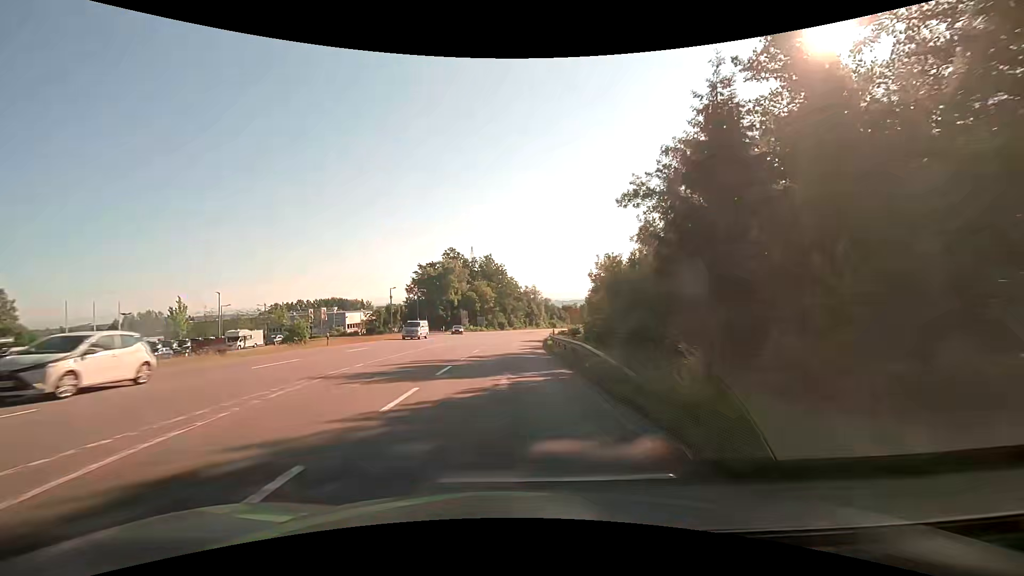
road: secondary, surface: asphalt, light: Day
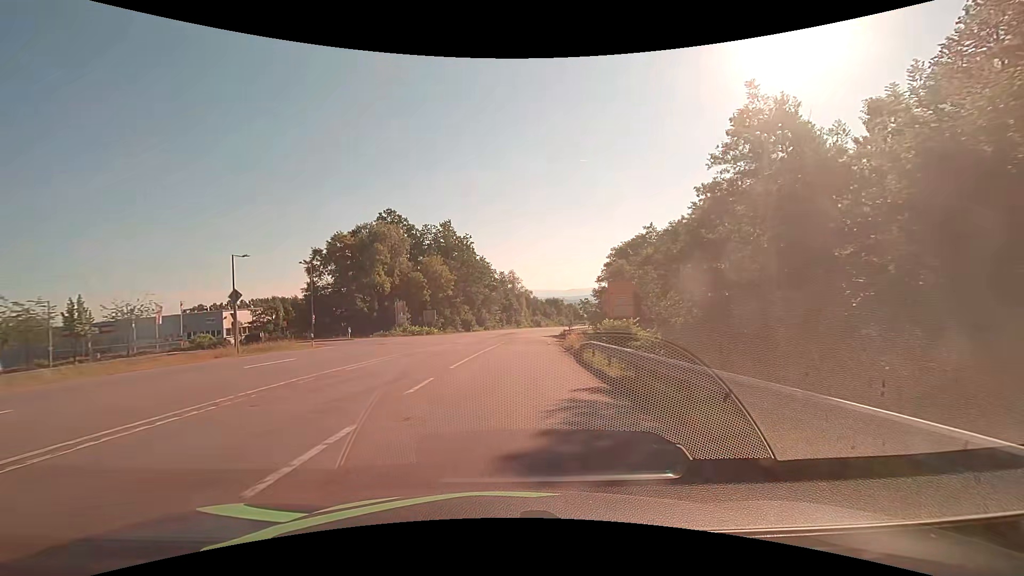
(+1.1, +45.7) m; +3°
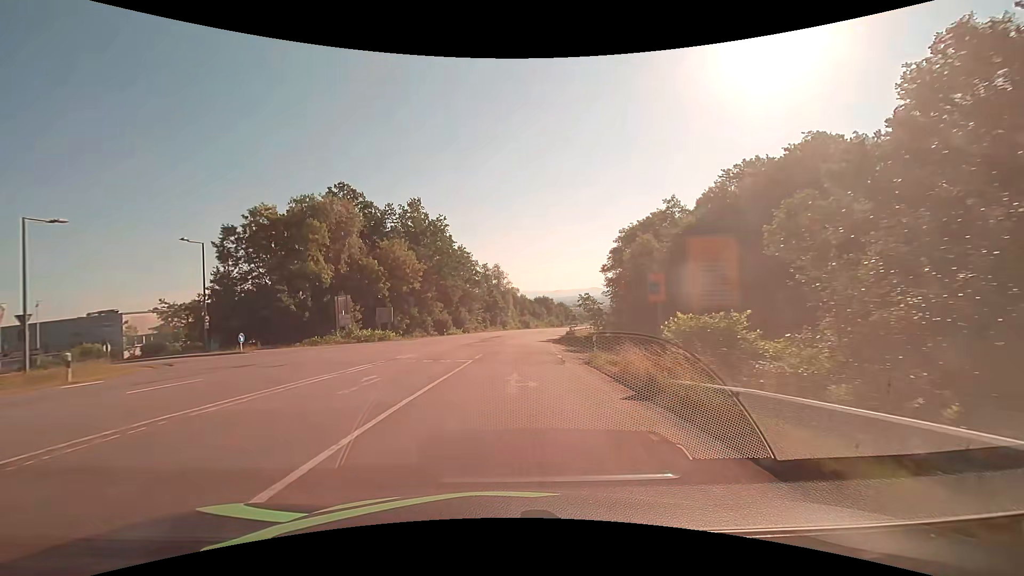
(+0.2, +18.2) m; +1°
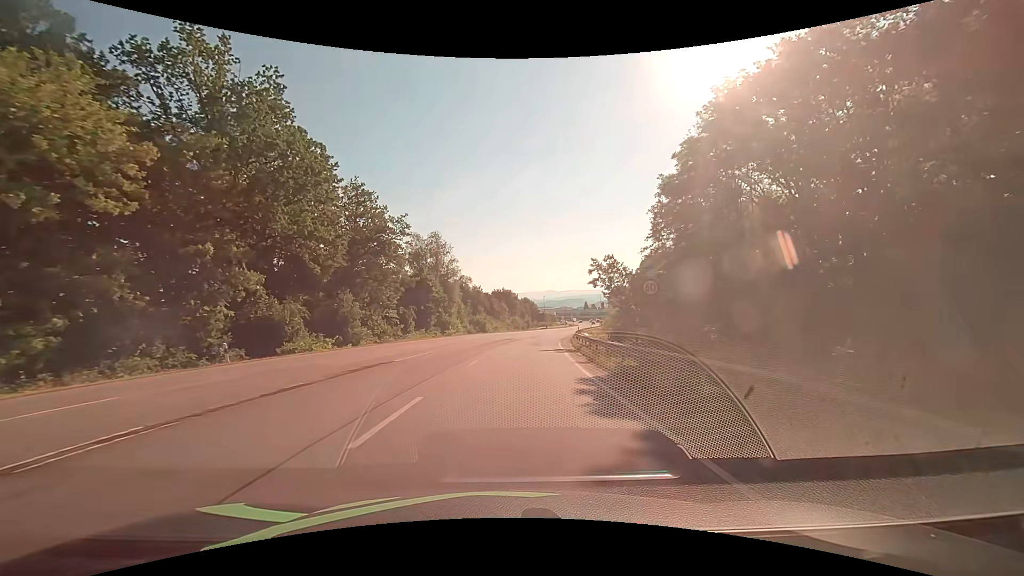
(+1.7, +45.5) m; +5°
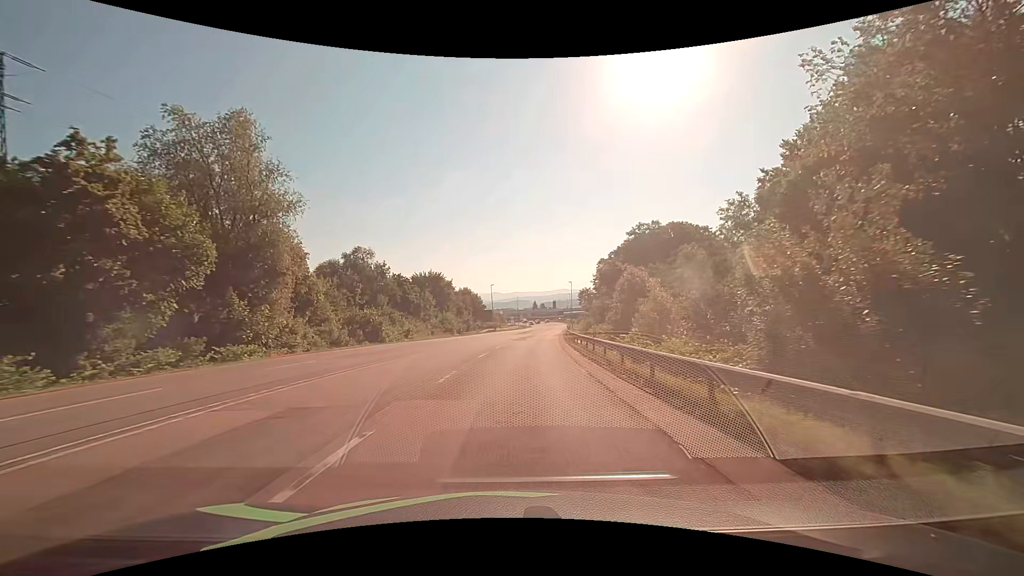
(+2.7, +45.5) m; +6°
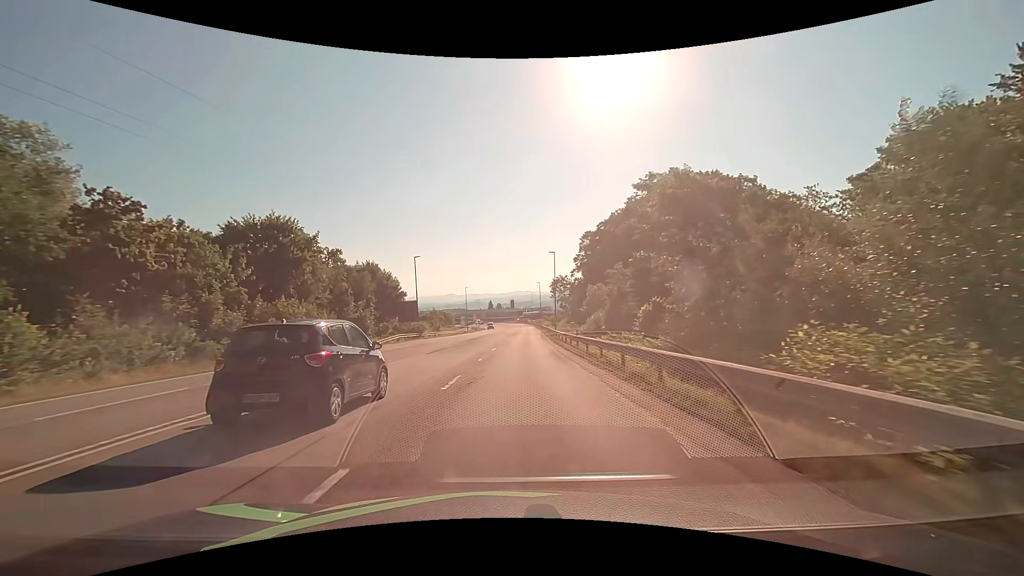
(+2.2, +45.6) m; +5°
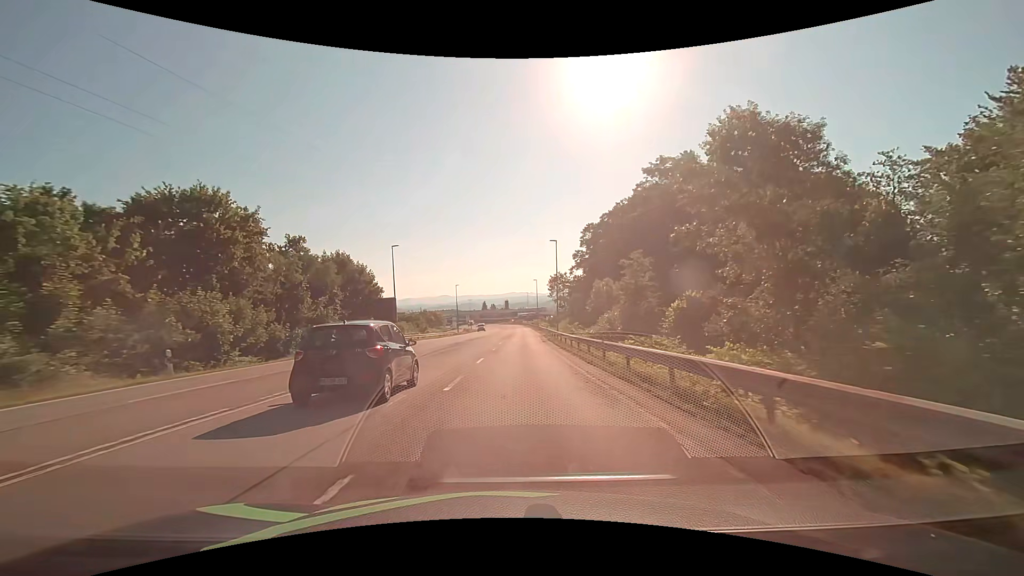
(+0.1, +9.1) m; +1°
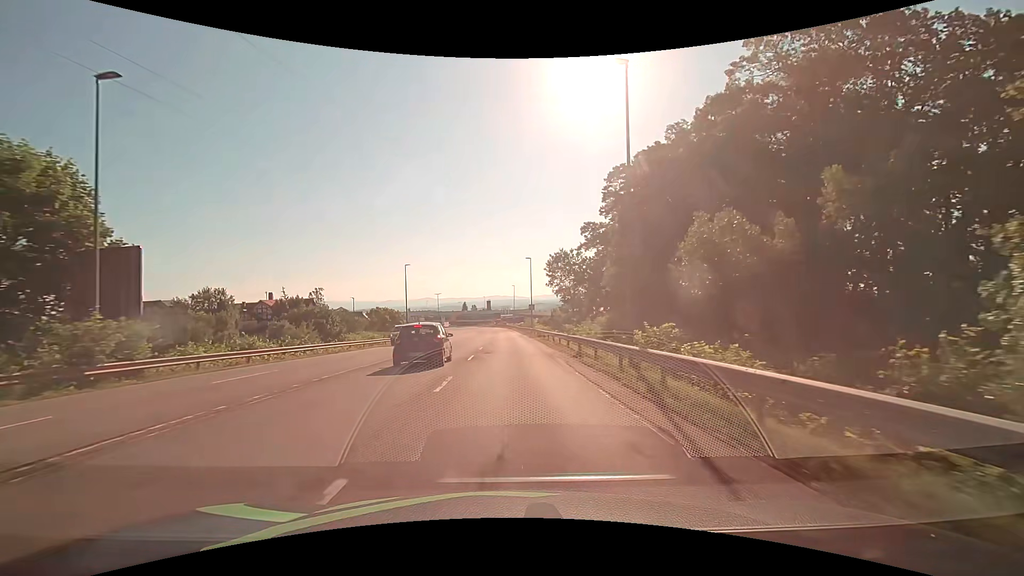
(+0.7, +36.3) m; +2°
(0, +10) (0, +20) (0, +30) (0, +40) (0, +50) (-1, +60) (-1, +70) (-1, +80) (-1, +90) (-1, +100) m
